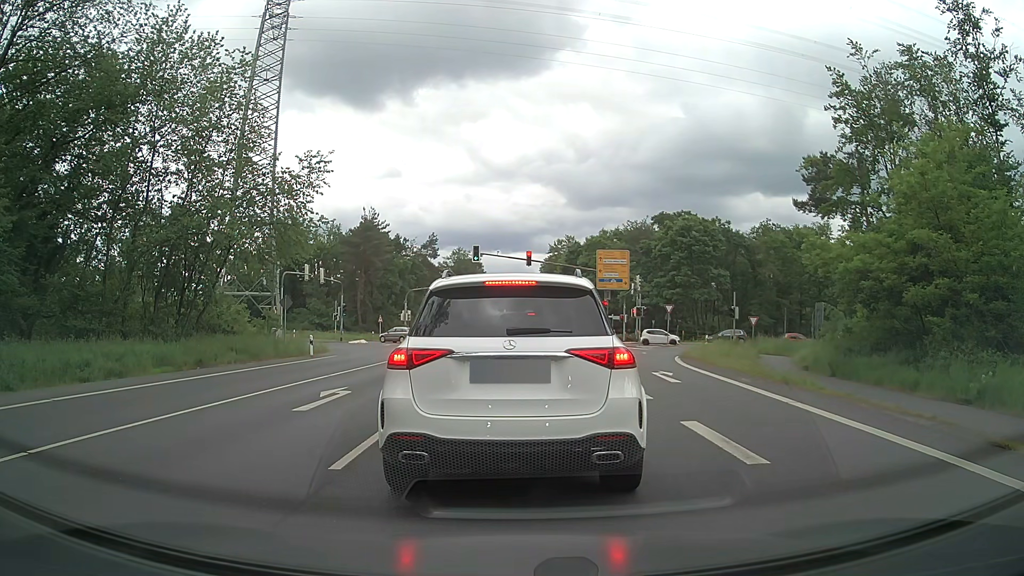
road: primary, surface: asphalt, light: Day
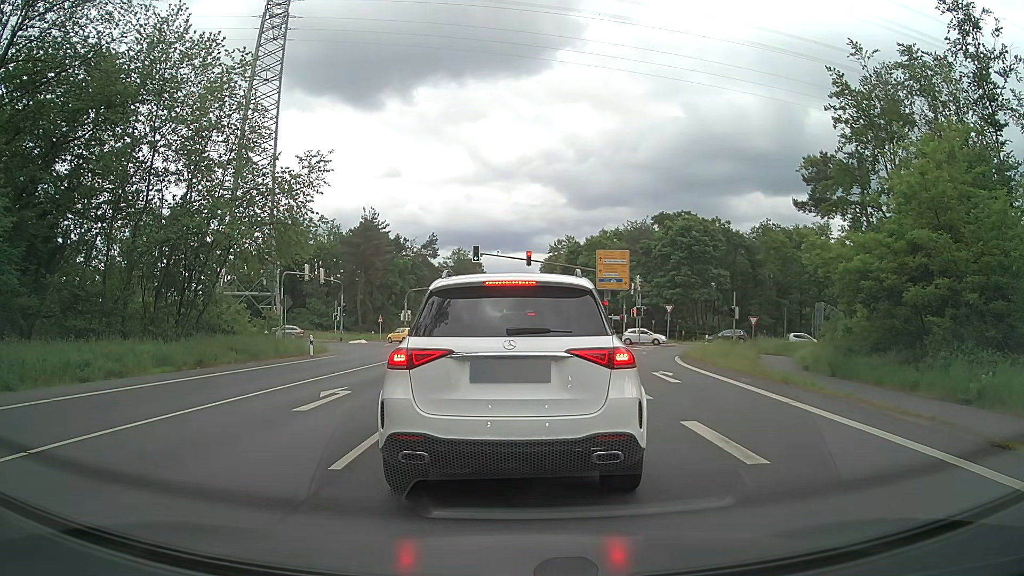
(0.0, 0.0) m; 0°
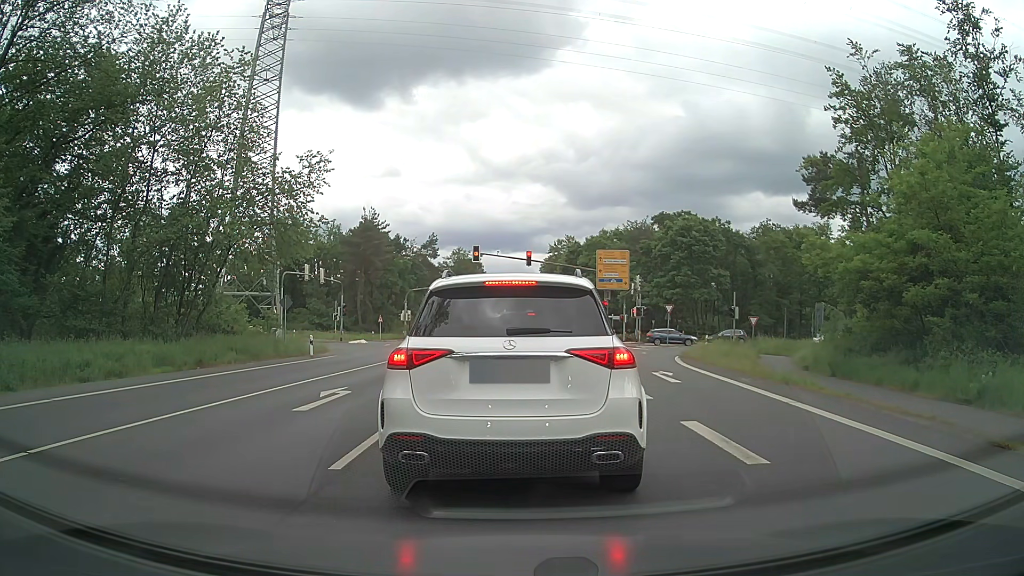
(0.0, 0.0) m; 0°
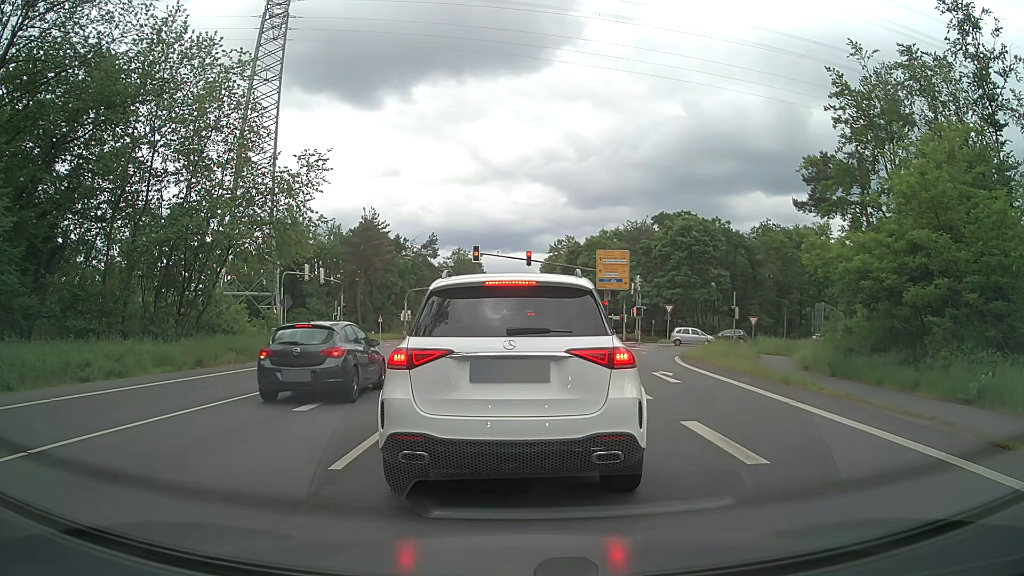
(0.0, 0.0) m; 0°
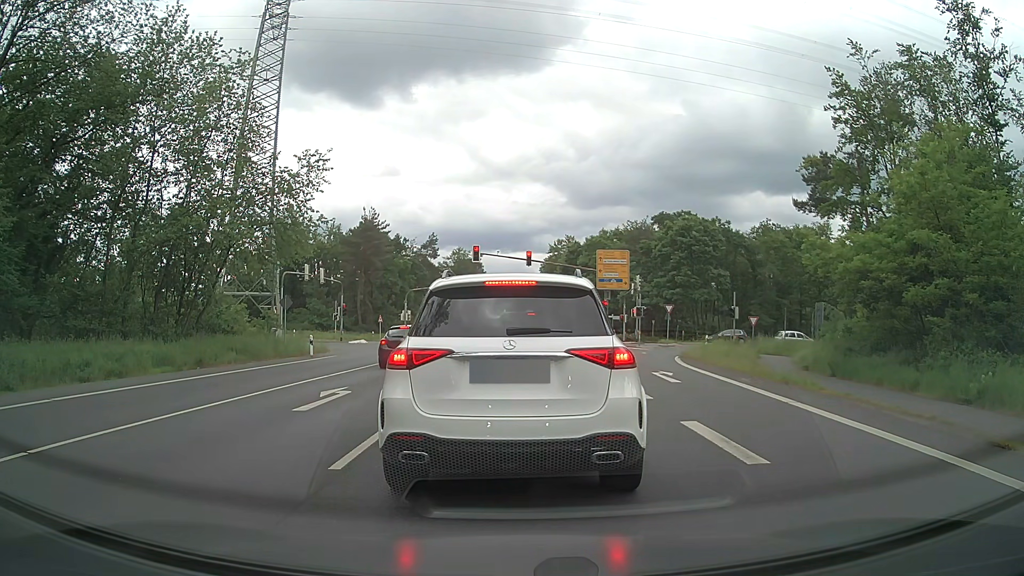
(0.0, 0.0) m; 0°
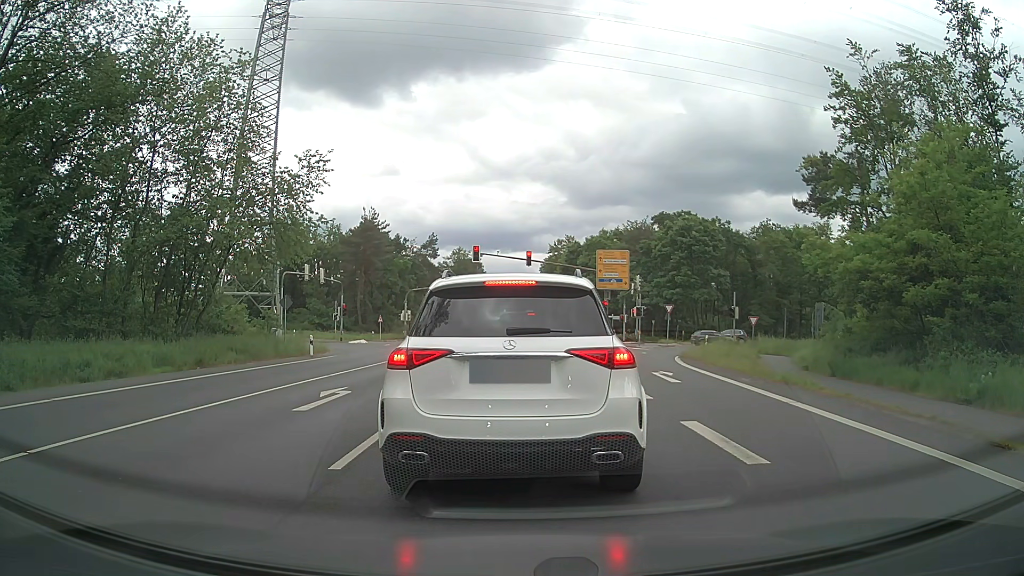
(0.0, 0.0) m; 0°
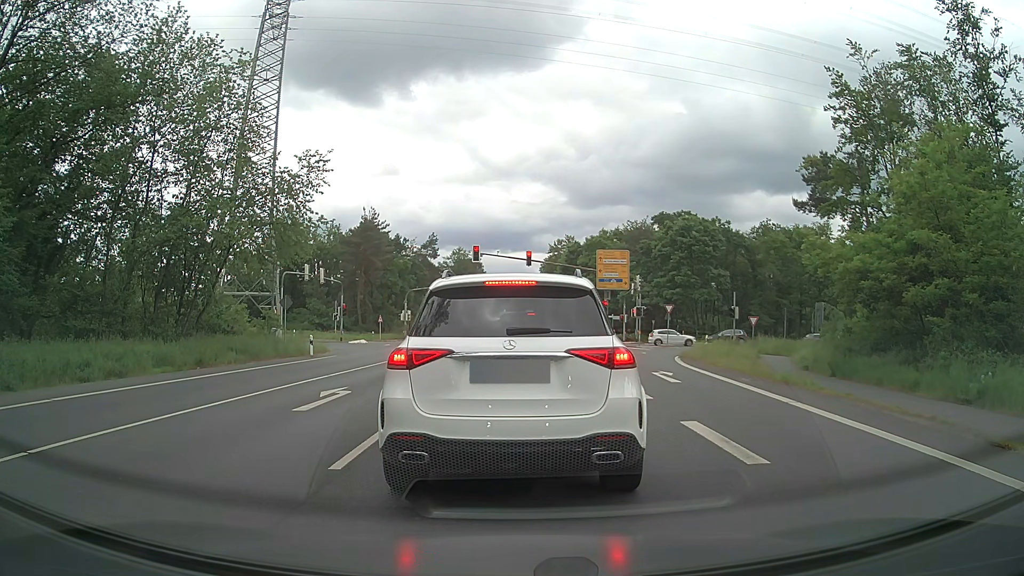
(0.0, 0.0) m; 0°
(0, +10) (0, +20) (0, +30) (0, +40) (+1, +50) (+1, +60) (+1, +70) (+1, +80) (+1, +90) (+1, +100) m
